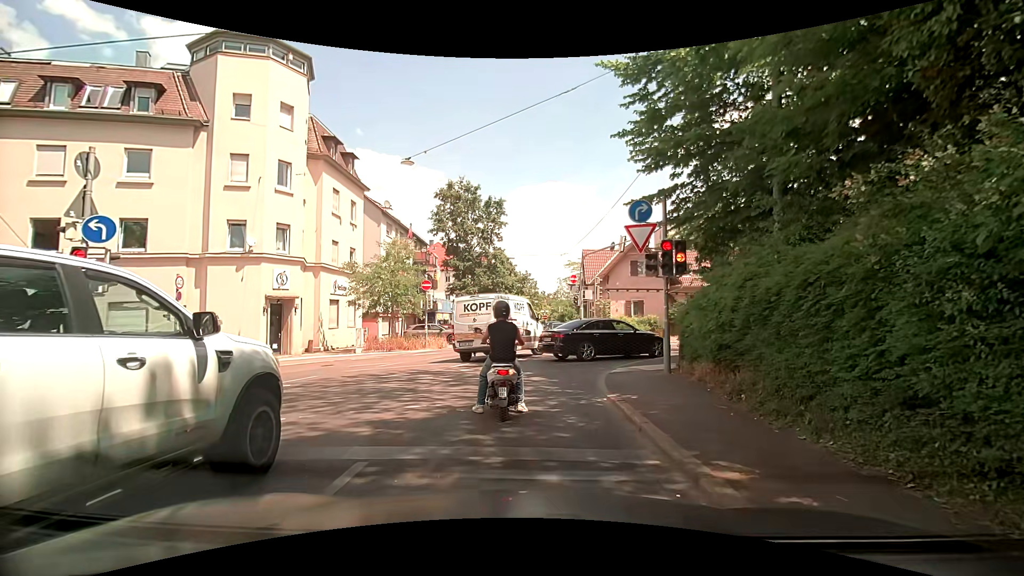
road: unclassified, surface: asphalt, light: Day
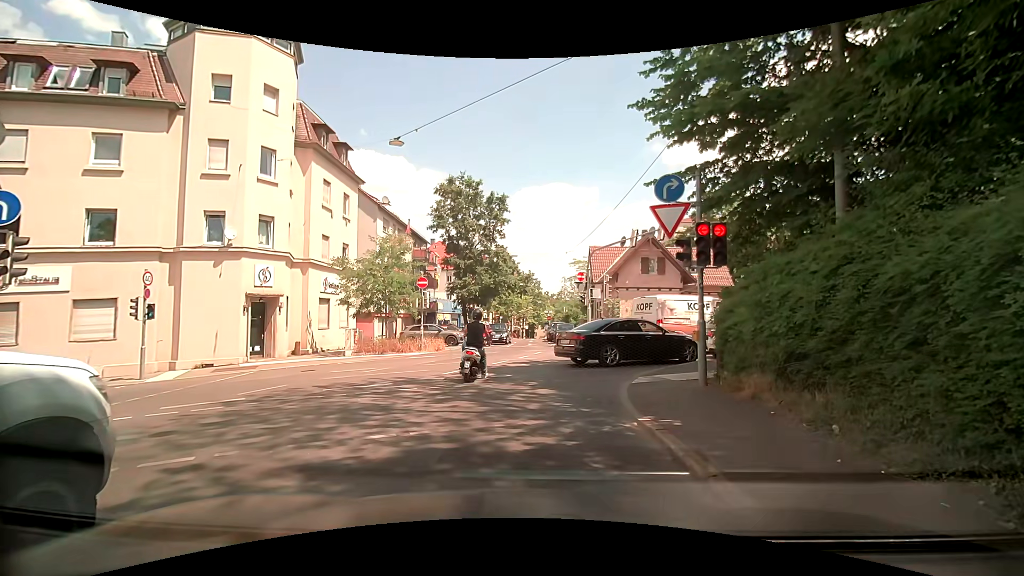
(0.0, +2.1) m; 0°
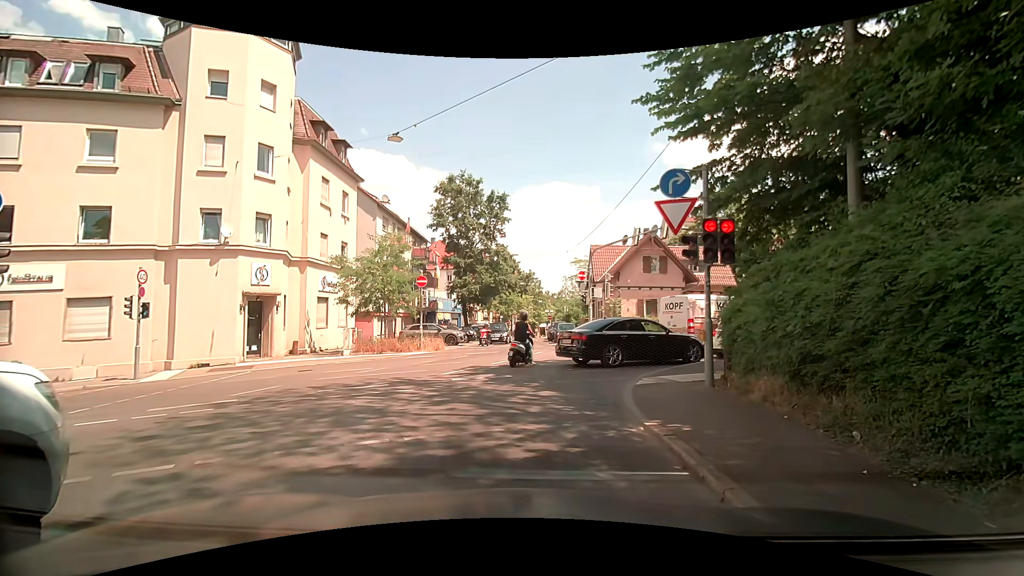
(0.0, +0.3) m; 0°
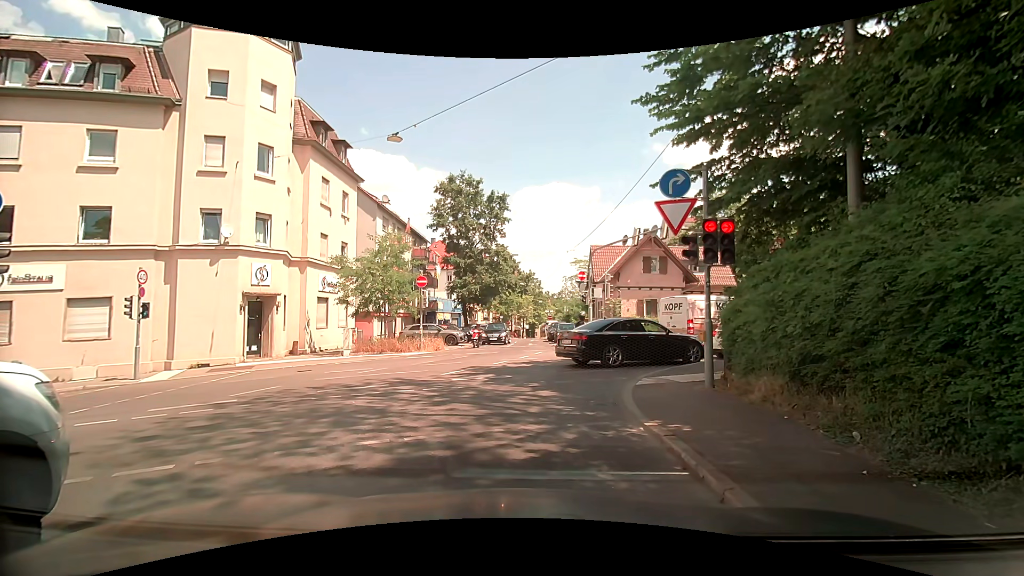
(0.0, +0.1) m; 0°
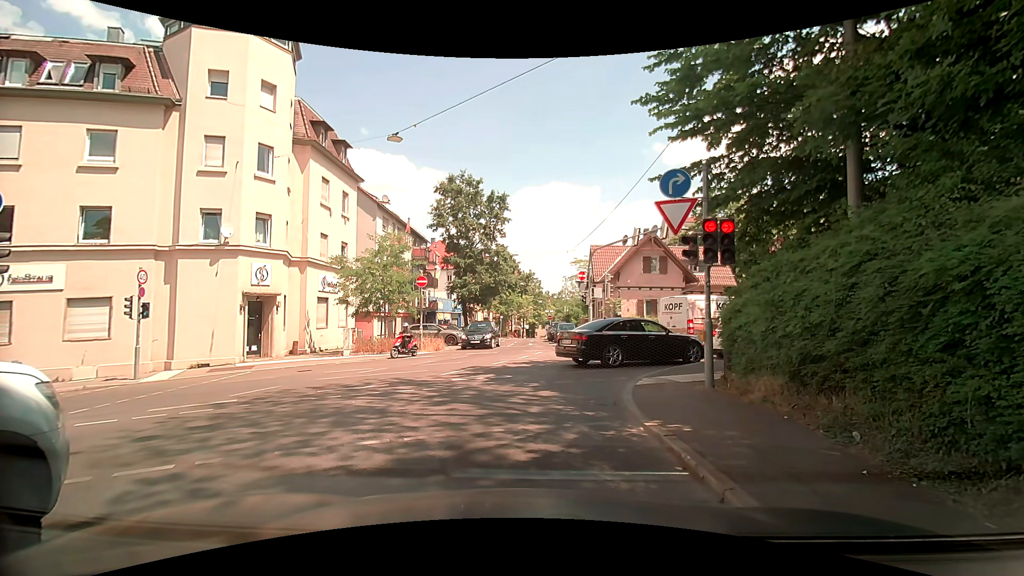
(0.0, 0.0) m; 0°
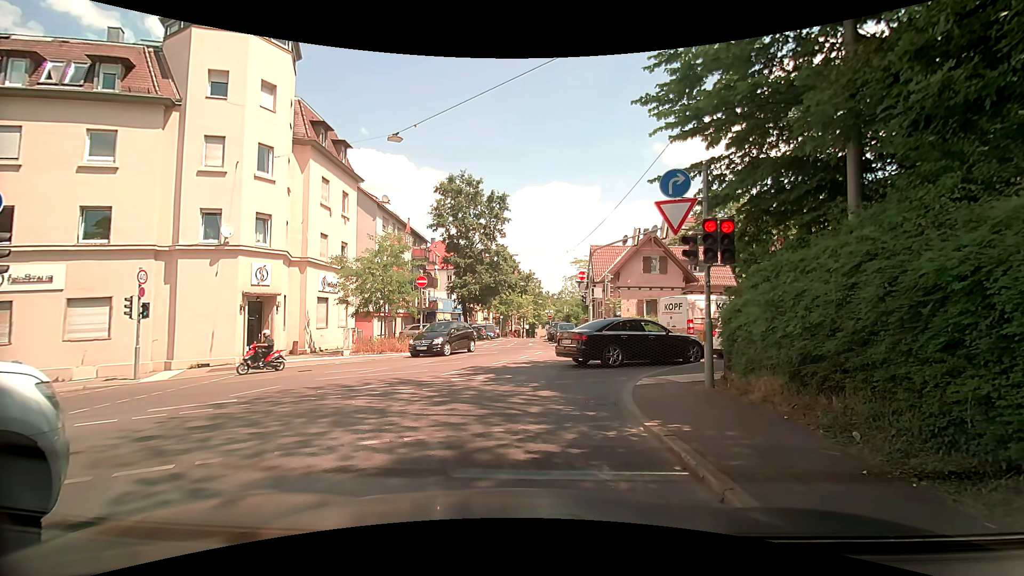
(0.0, 0.0) m; 0°
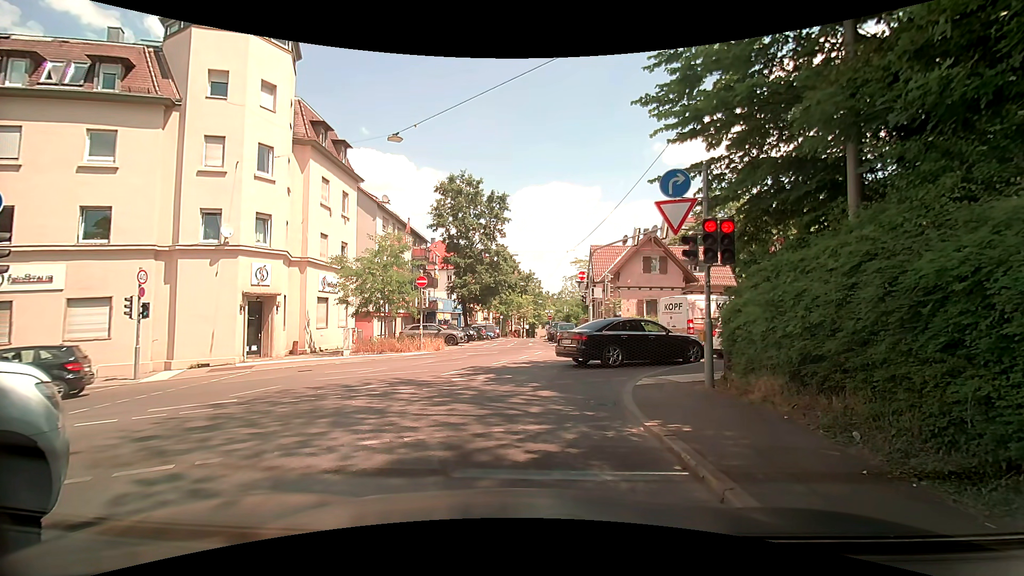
(0.0, 0.0) m; 0°
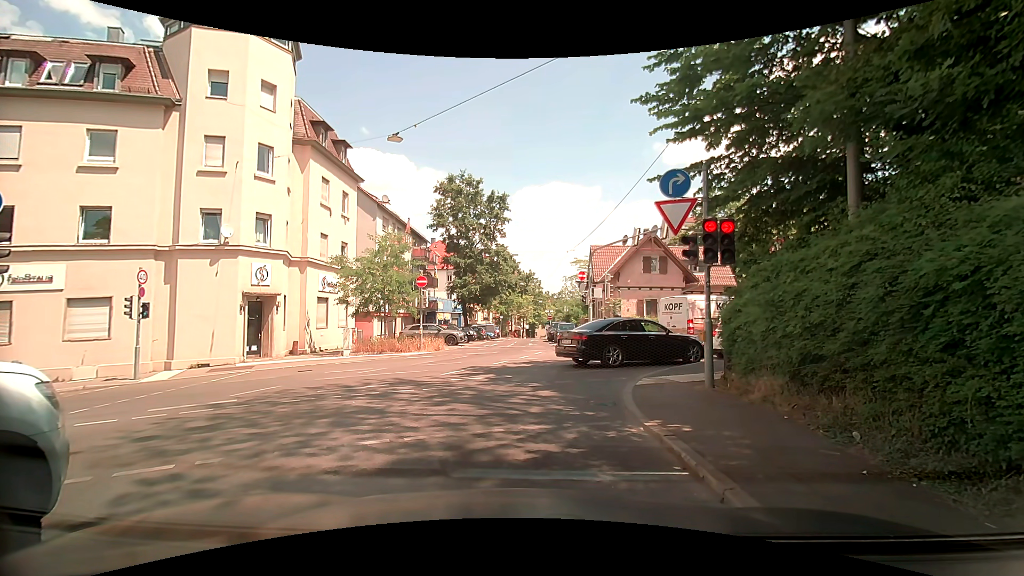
(0.0, 0.0) m; 0°
